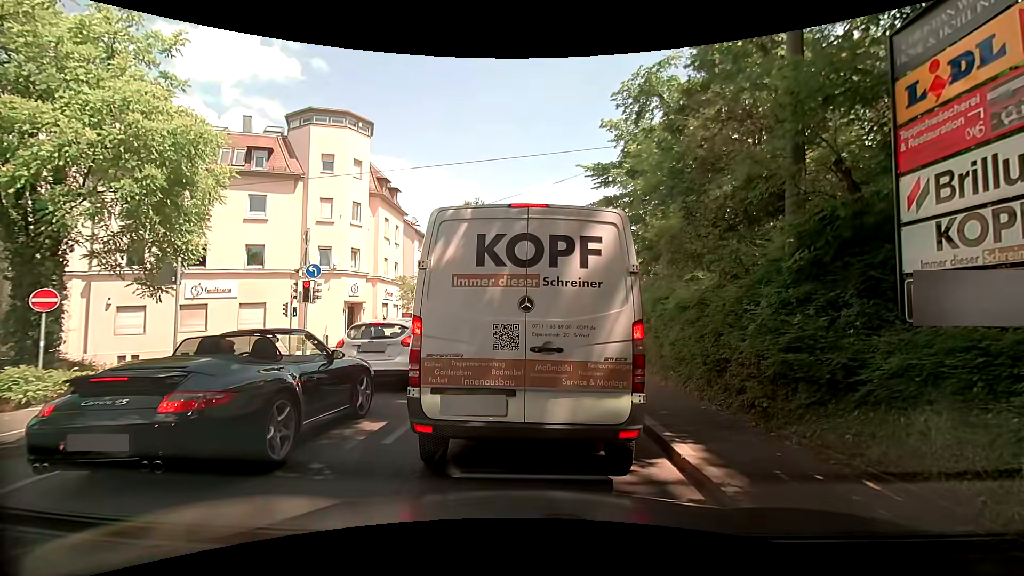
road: unclassified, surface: asphalt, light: Day
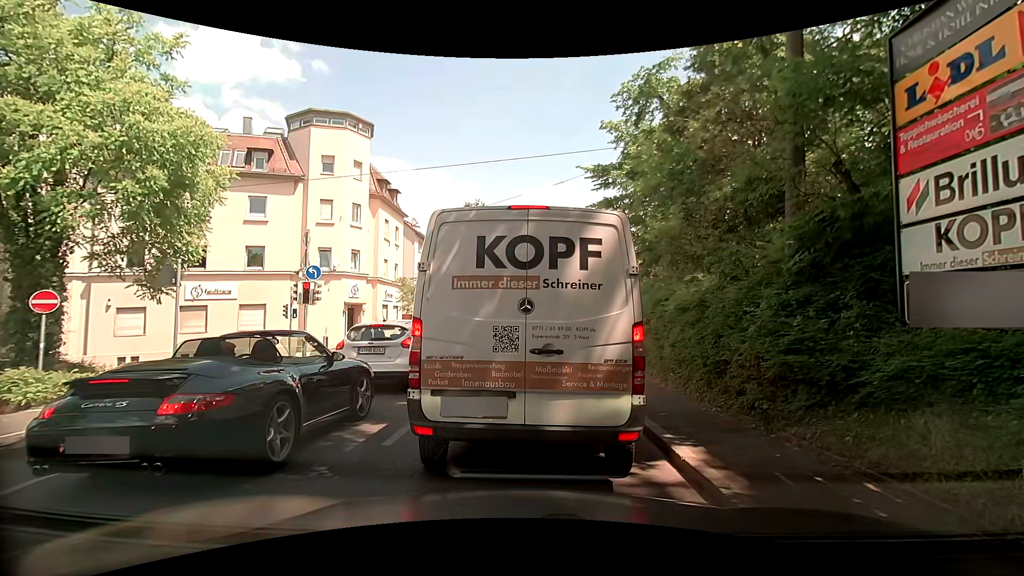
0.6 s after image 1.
(0.0, +0.1) m; 0°
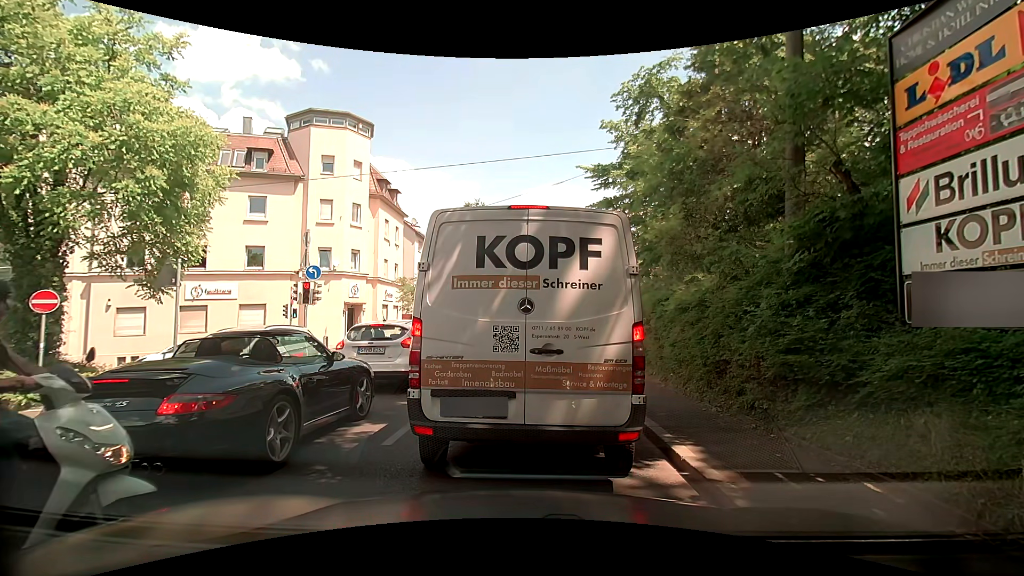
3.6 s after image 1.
(0.0, +0.1) m; 0°
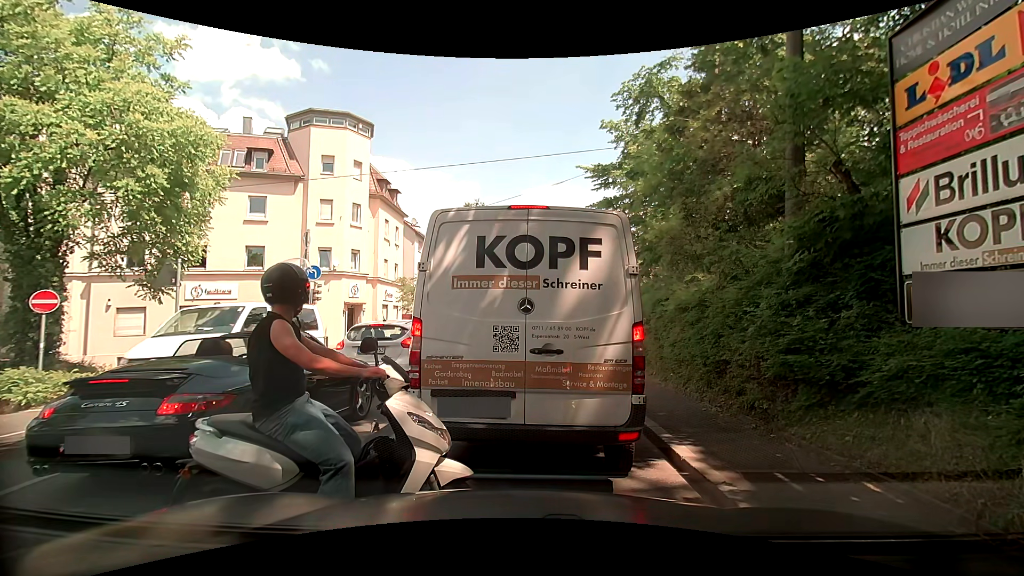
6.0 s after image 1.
(0.0, 0.0) m; 0°
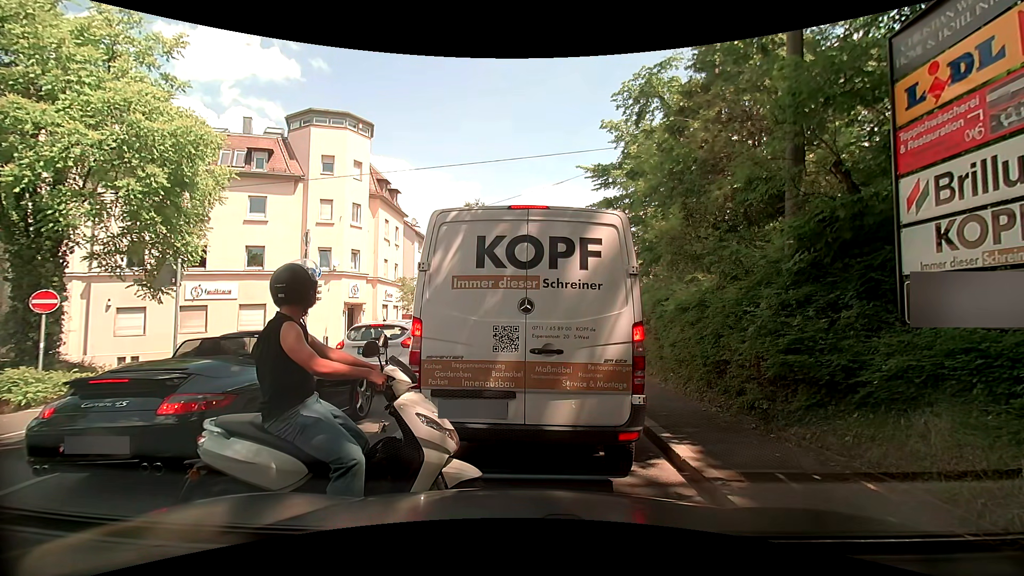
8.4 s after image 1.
(0.0, 0.0) m; 0°
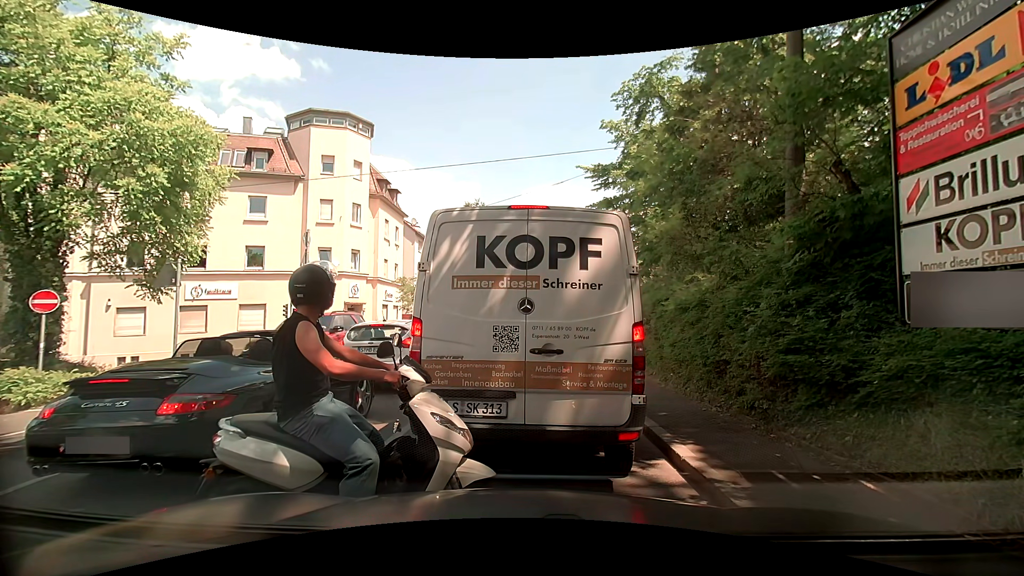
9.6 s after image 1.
(0.0, 0.0) m; 0°
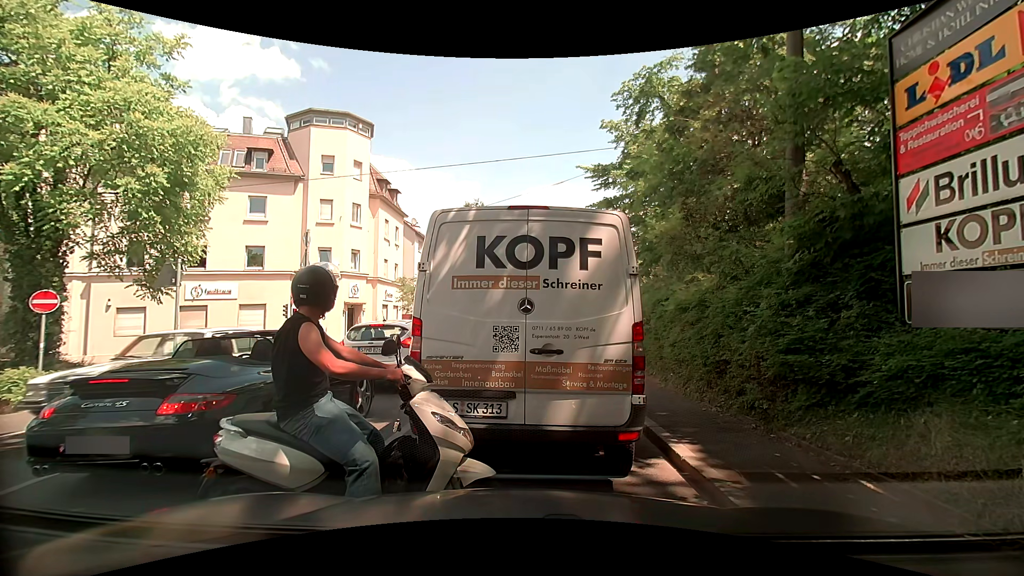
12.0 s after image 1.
(0.0, 0.0) m; 0°
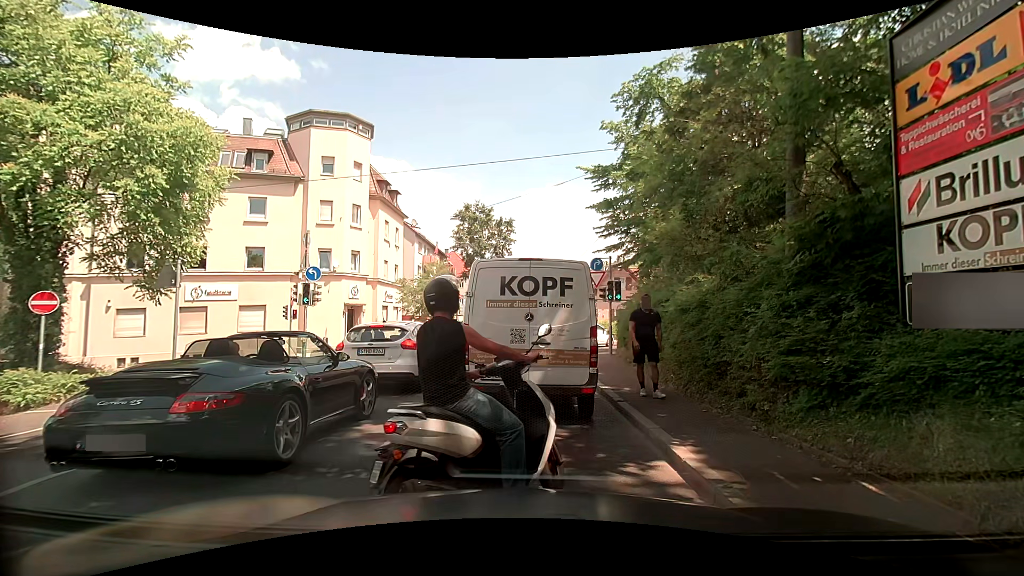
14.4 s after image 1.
(0.0, 0.0) m; 0°
